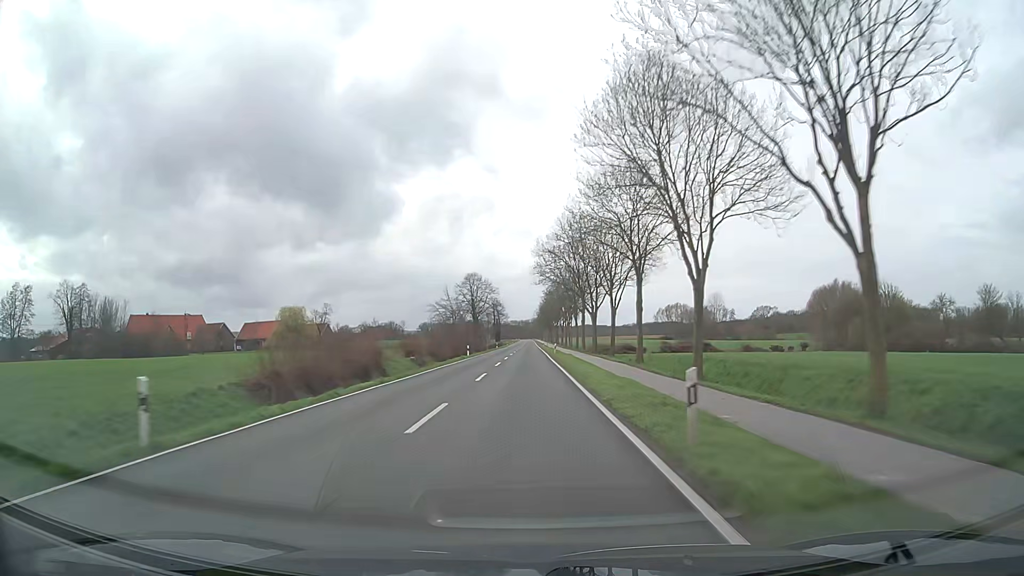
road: secondary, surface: asphalt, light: Day
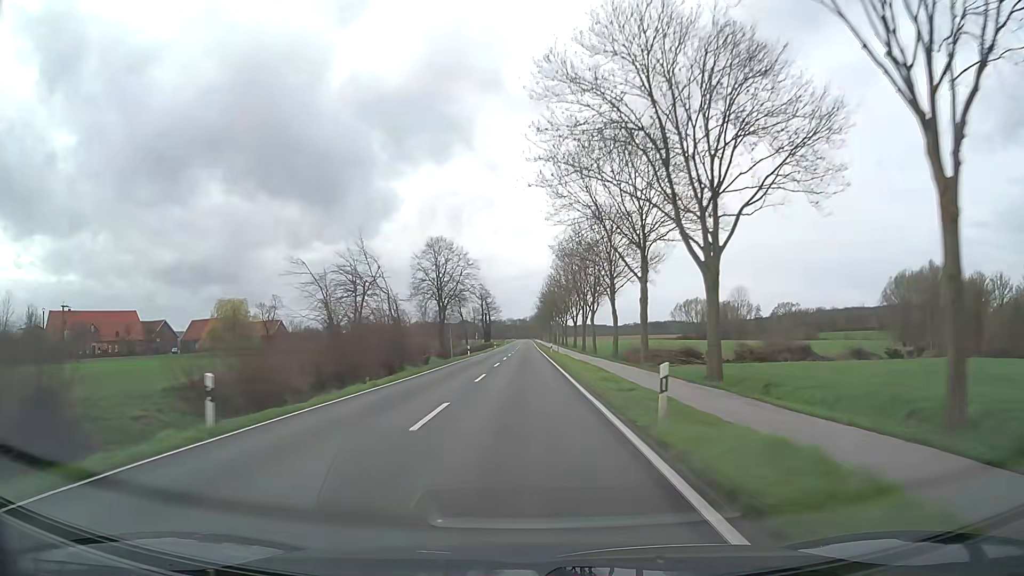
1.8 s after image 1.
(+0.1, +47.7) m; 0°
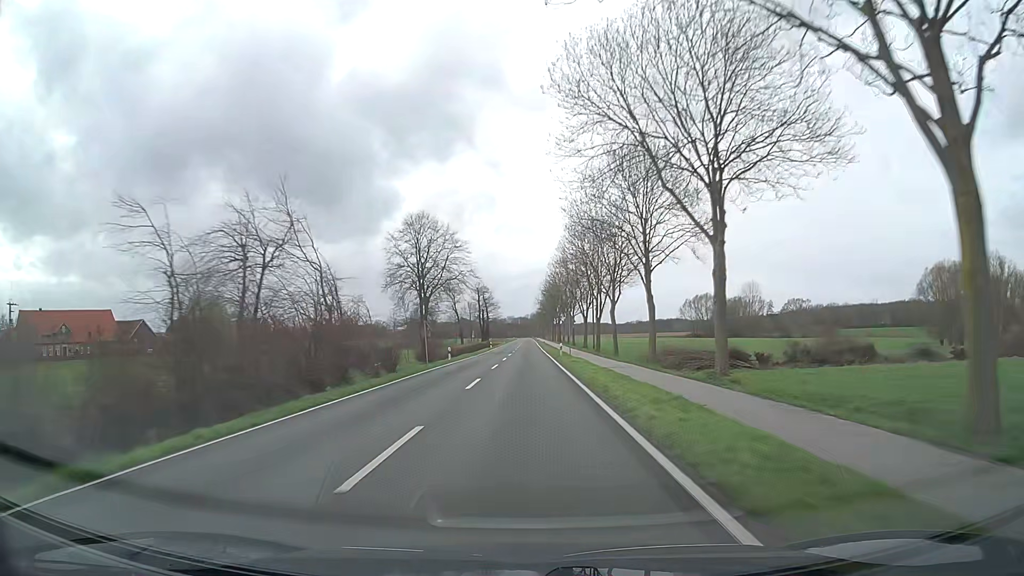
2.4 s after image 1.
(-0.1, +15.9) m; 0°
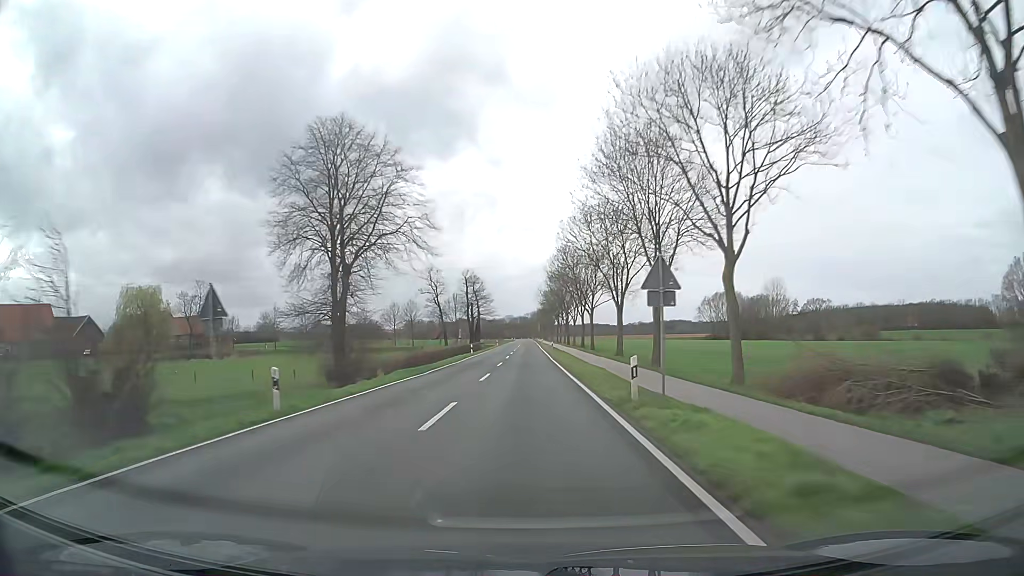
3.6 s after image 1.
(-0.1, +31.8) m; 0°
